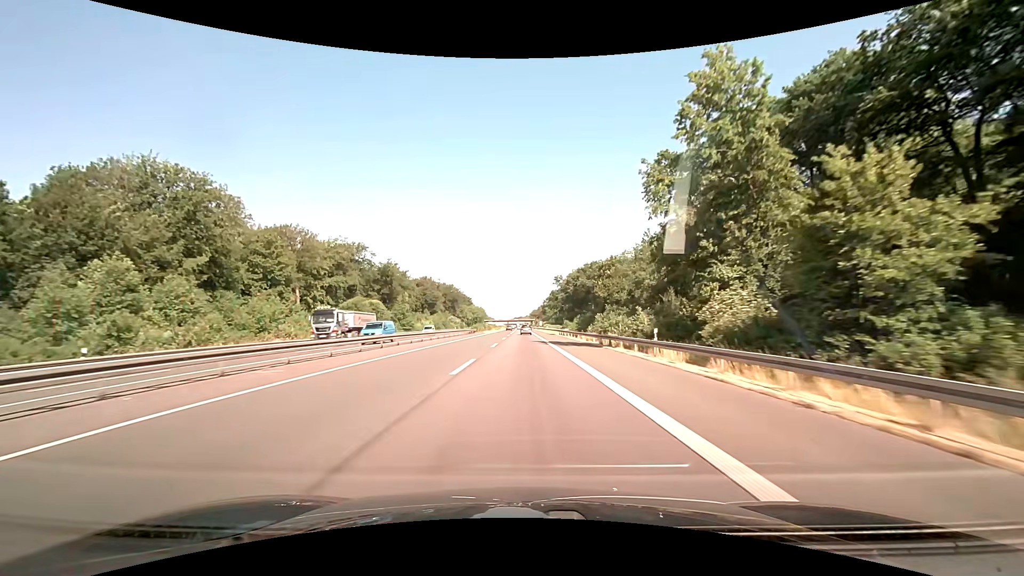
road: motorway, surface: asphalt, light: Day
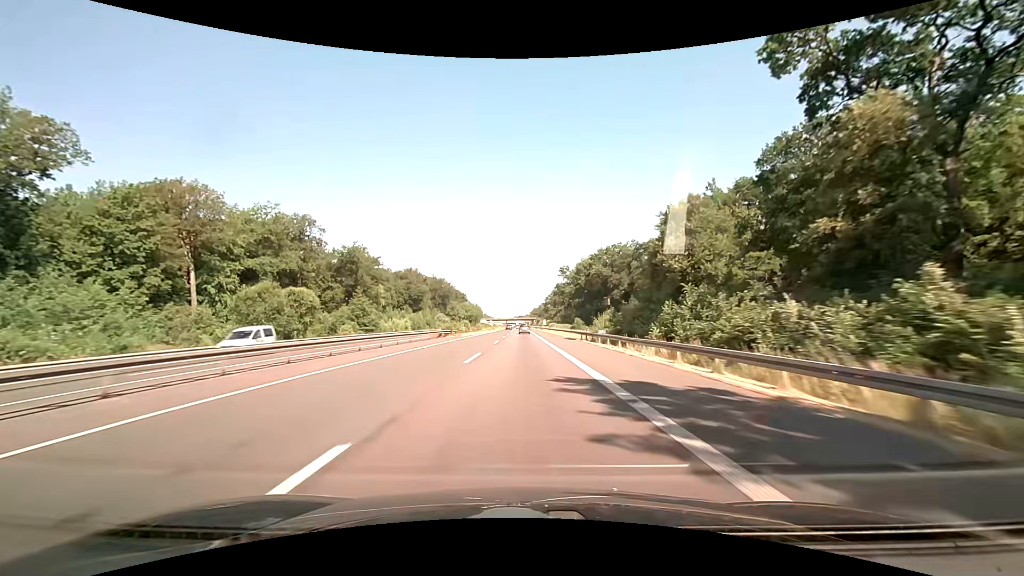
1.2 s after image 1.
(-0.1, +32.0) m; 0°
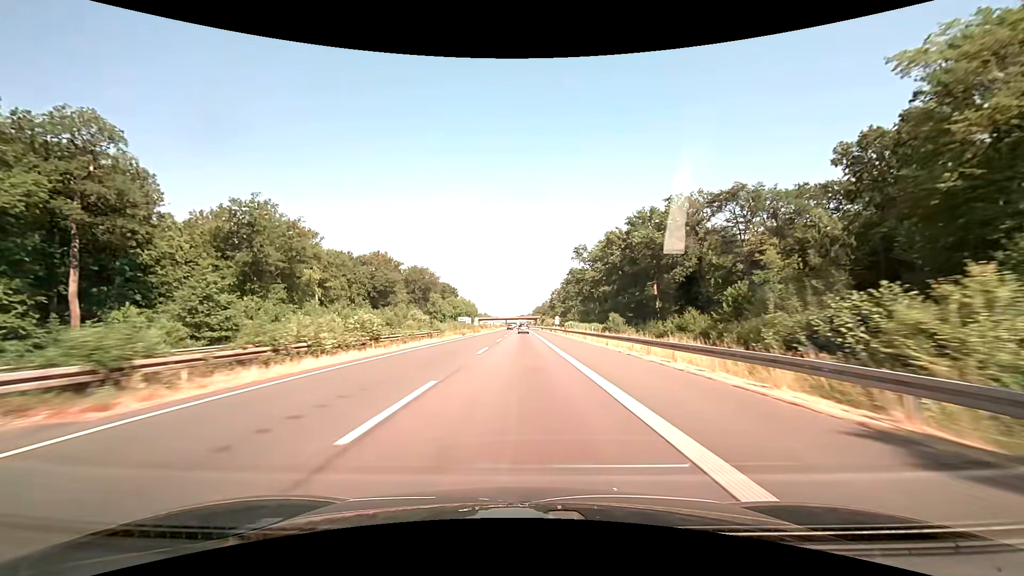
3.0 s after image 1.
(-0.1, +48.0) m; 0°
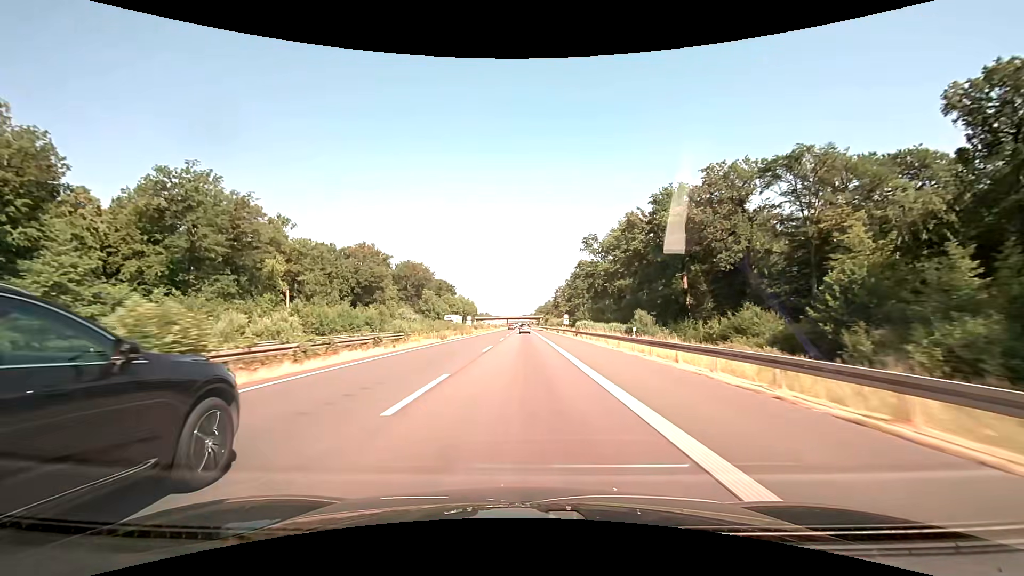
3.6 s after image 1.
(0.0, +16.0) m; 0°
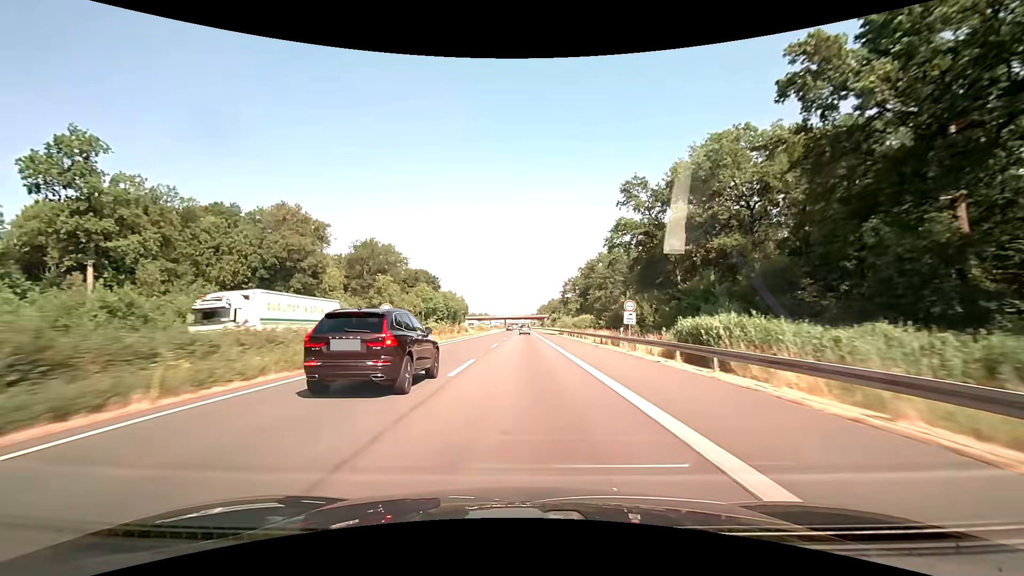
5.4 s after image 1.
(-0.1, +48.0) m; 0°
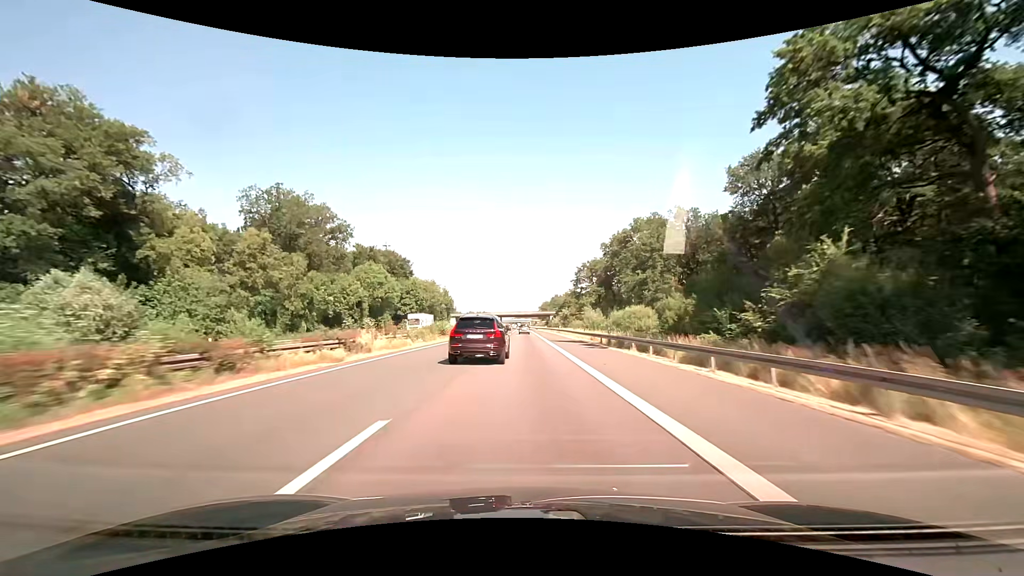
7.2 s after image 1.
(0.0, +48.0) m; 0°
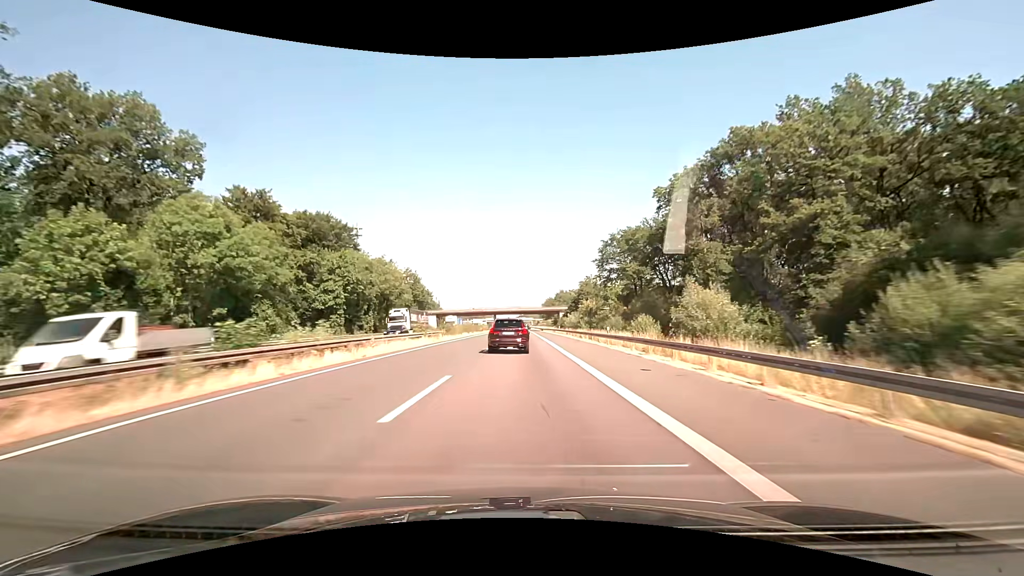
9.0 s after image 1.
(+0.1, +48.1) m; 0°
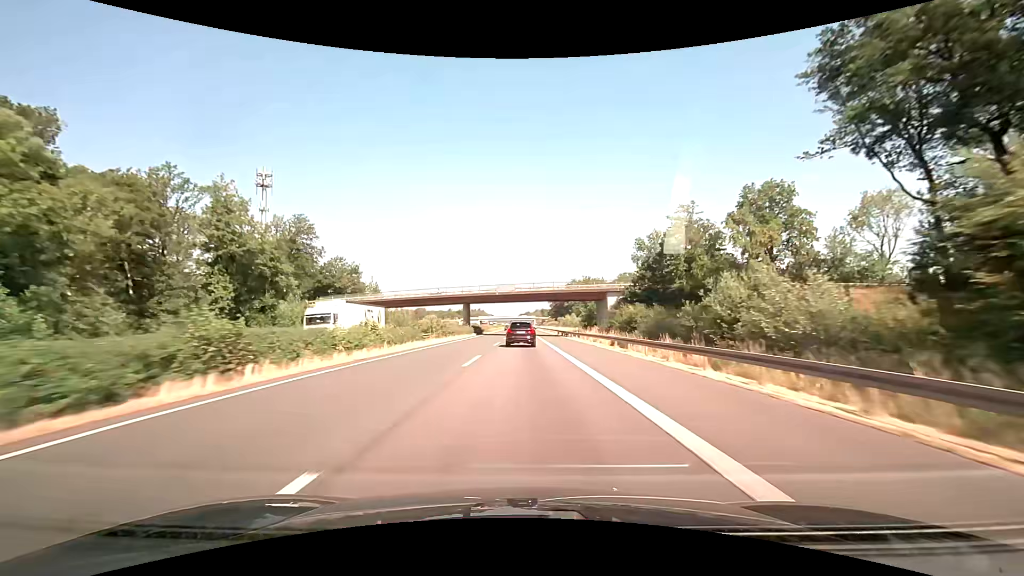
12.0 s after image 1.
(-0.2, +80.1) m; 0°
(0, +10) (0, +20) (0, +30) (0, +40) (0, +50) (0, +60) (0, +70) (0, +80) (0, +90) (0, +100) m
